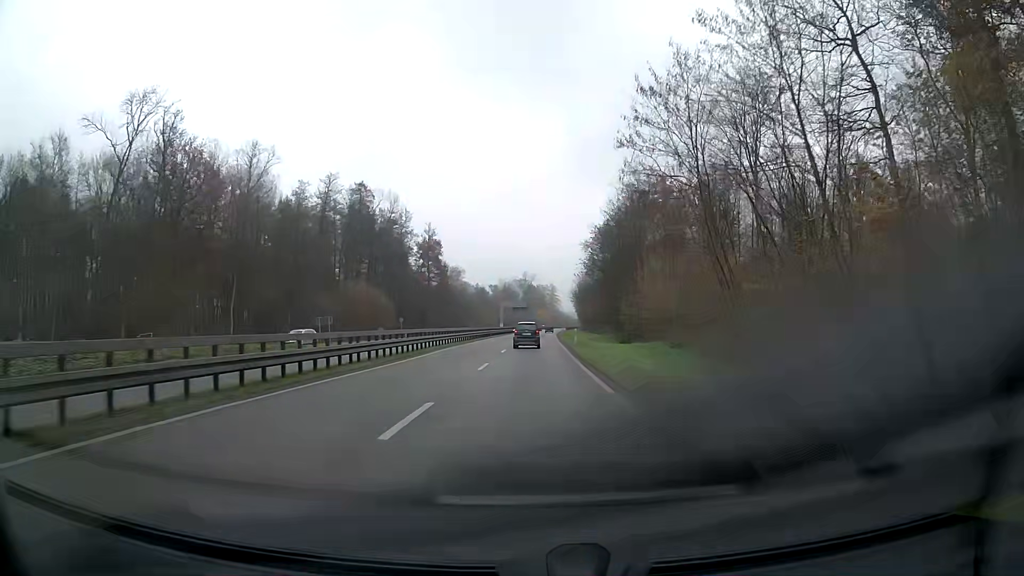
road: trunk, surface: asphalt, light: Day
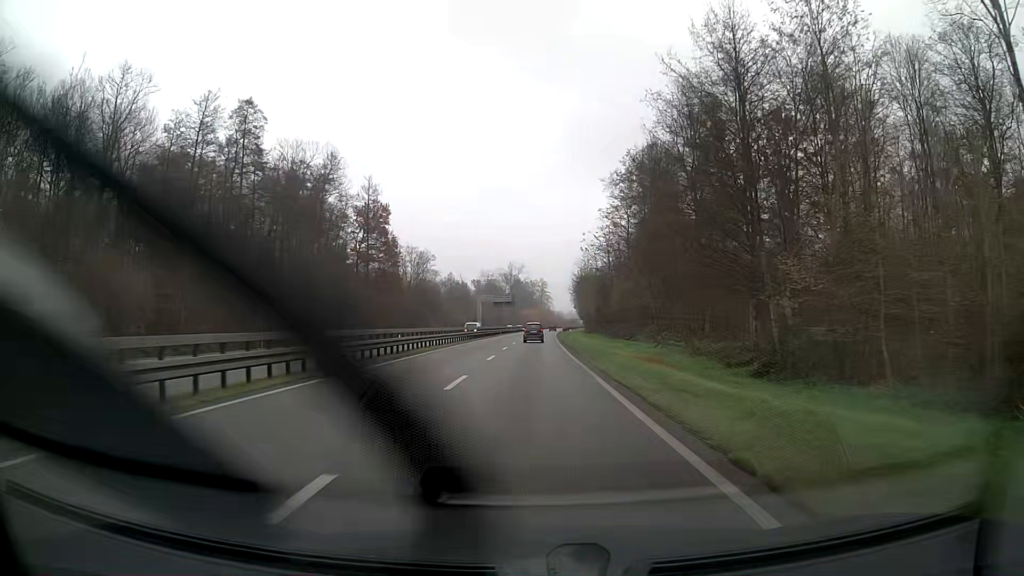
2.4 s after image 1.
(+0.4, +45.4) m; +1°
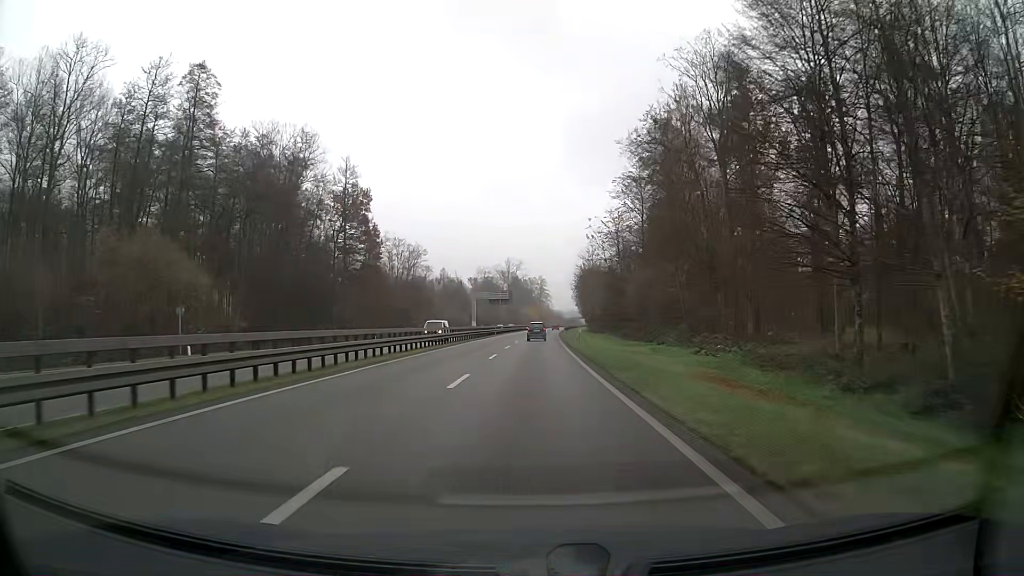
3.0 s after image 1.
(0.0, +11.7) m; 0°
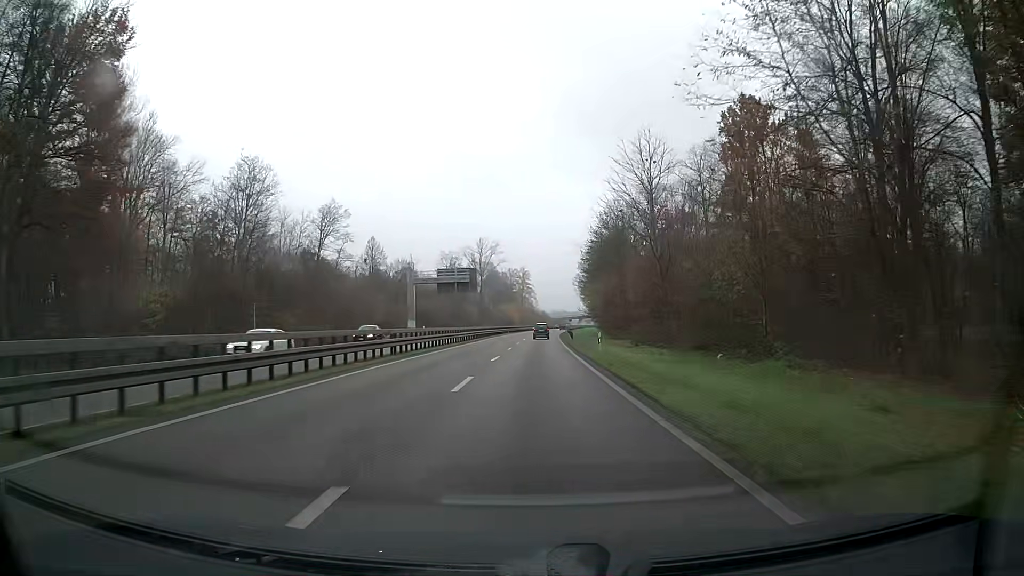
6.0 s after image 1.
(+0.7, +61.1) m; +2°
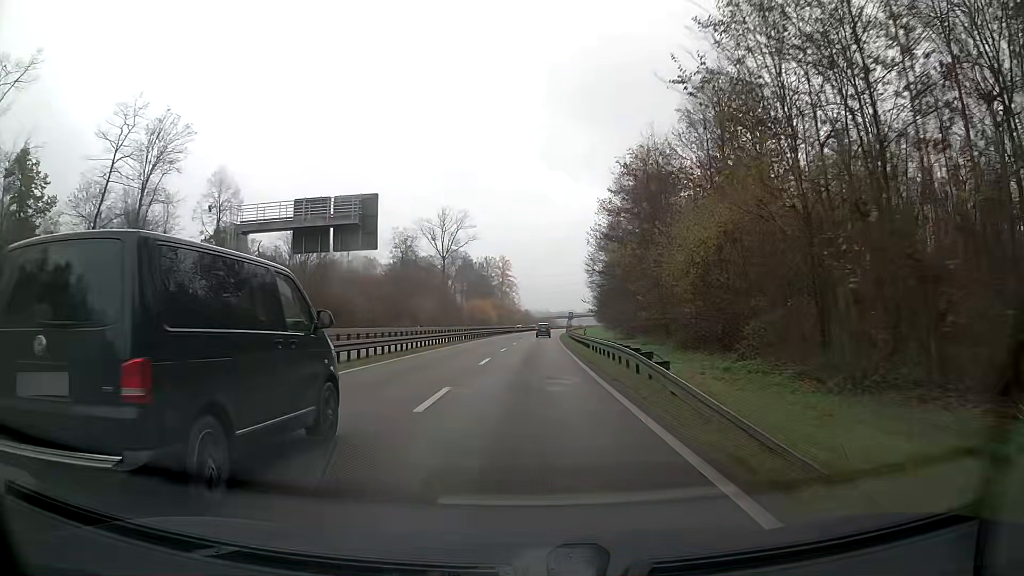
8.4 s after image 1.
(+0.6, +51.3) m; +1°
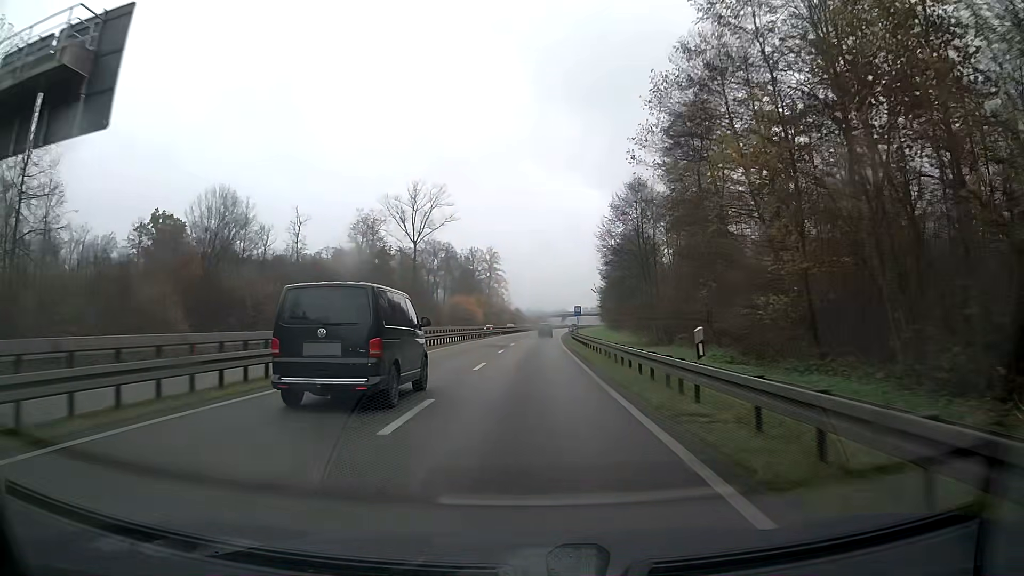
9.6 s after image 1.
(+0.2, +26.4) m; +1°
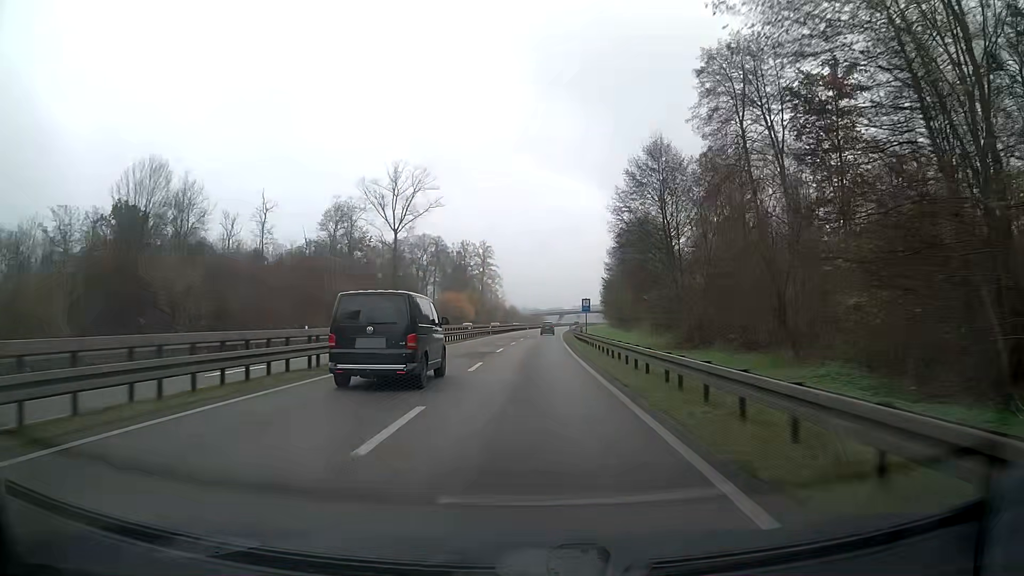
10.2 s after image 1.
(0.0, +13.3) m; 0°
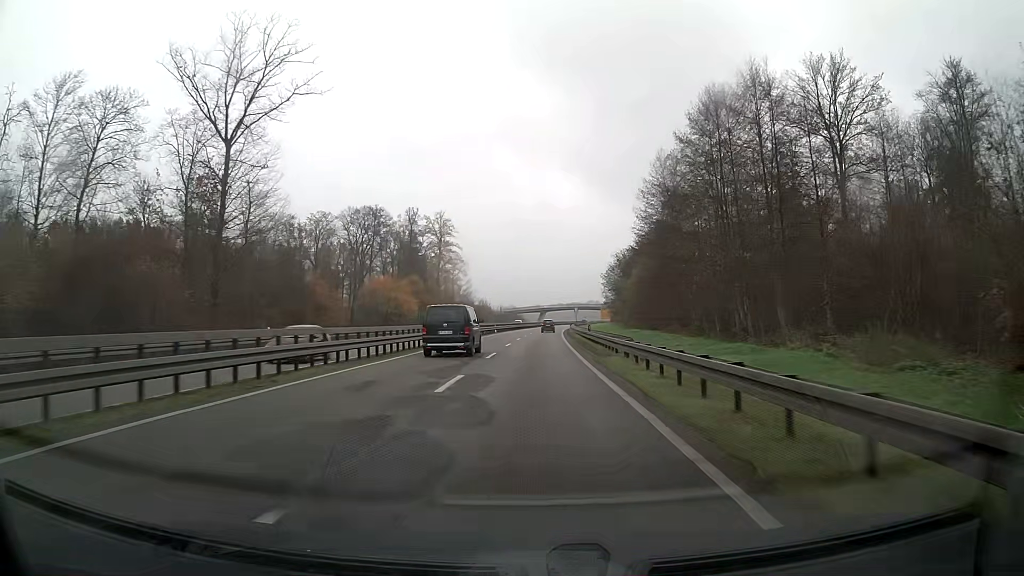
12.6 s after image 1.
(+0.8, +54.4) m; +2°
